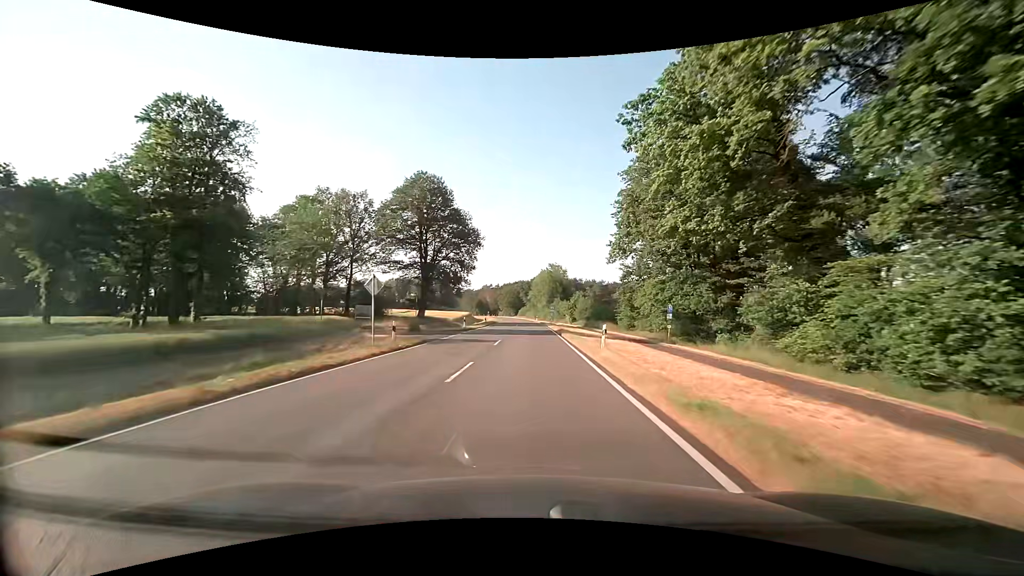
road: secondary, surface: asphalt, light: Day
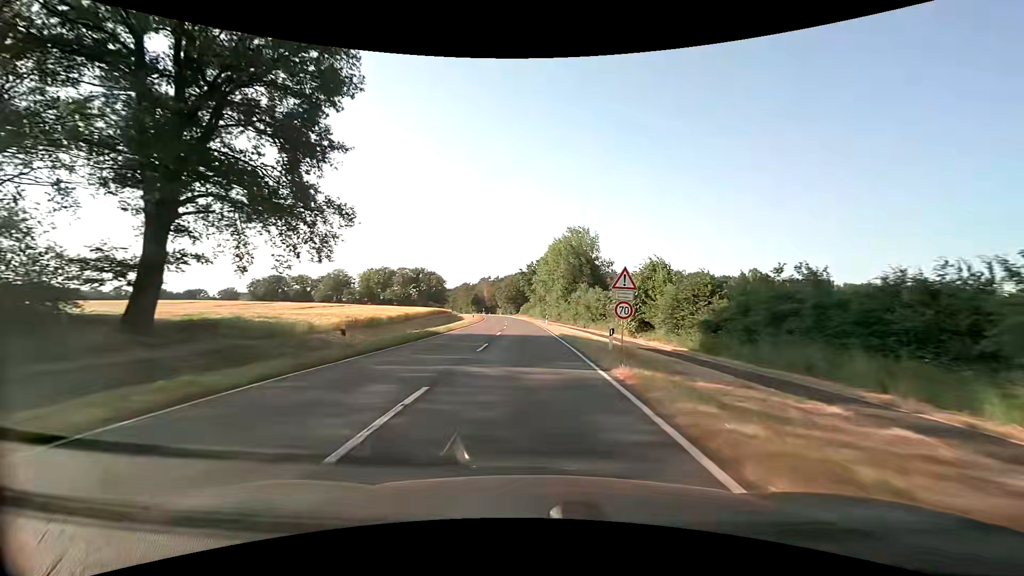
(-0.1, +53.9) m; -1°
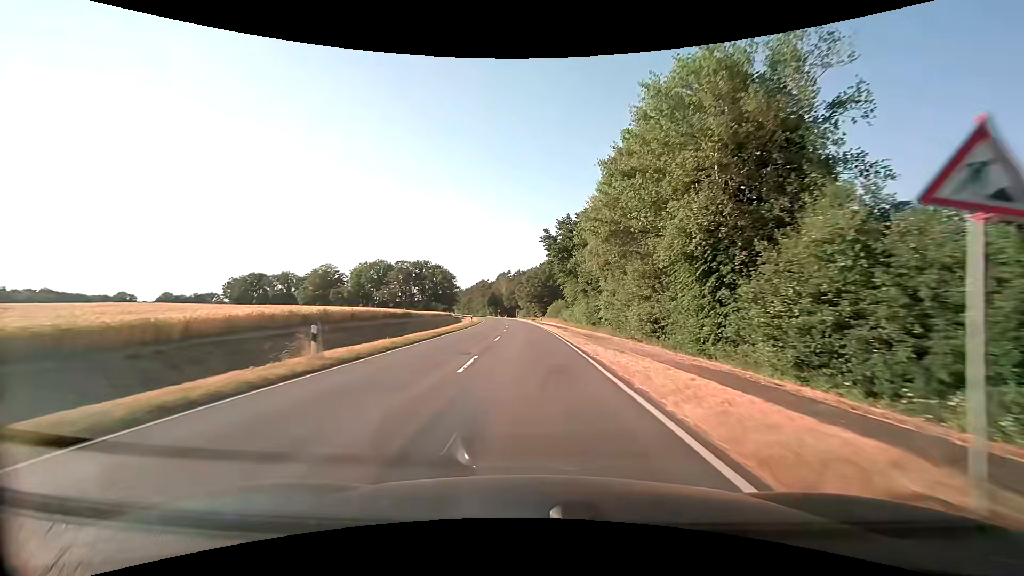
(-0.9, +53.9) m; -3°
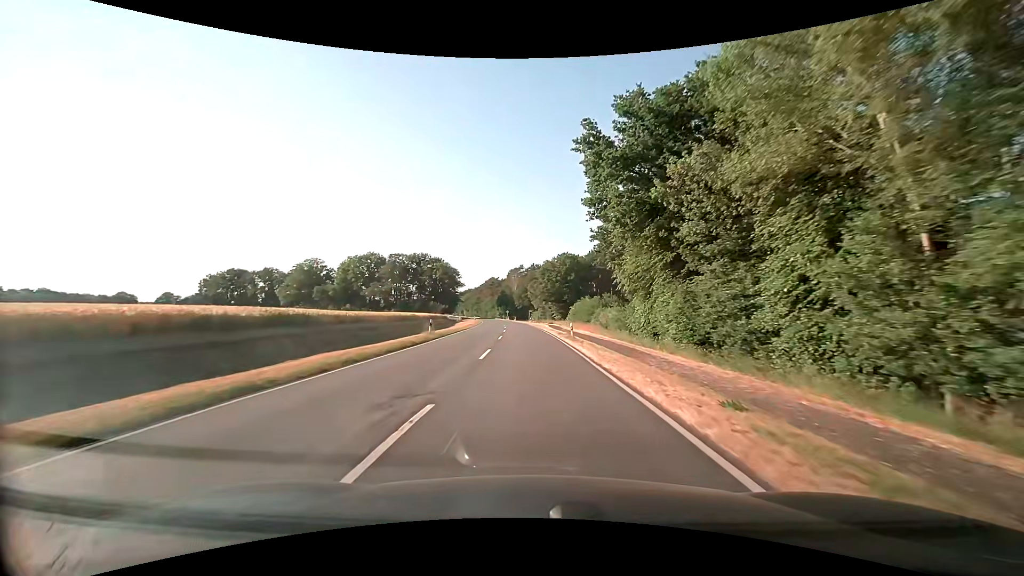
(-0.5, +32.3) m; -2°
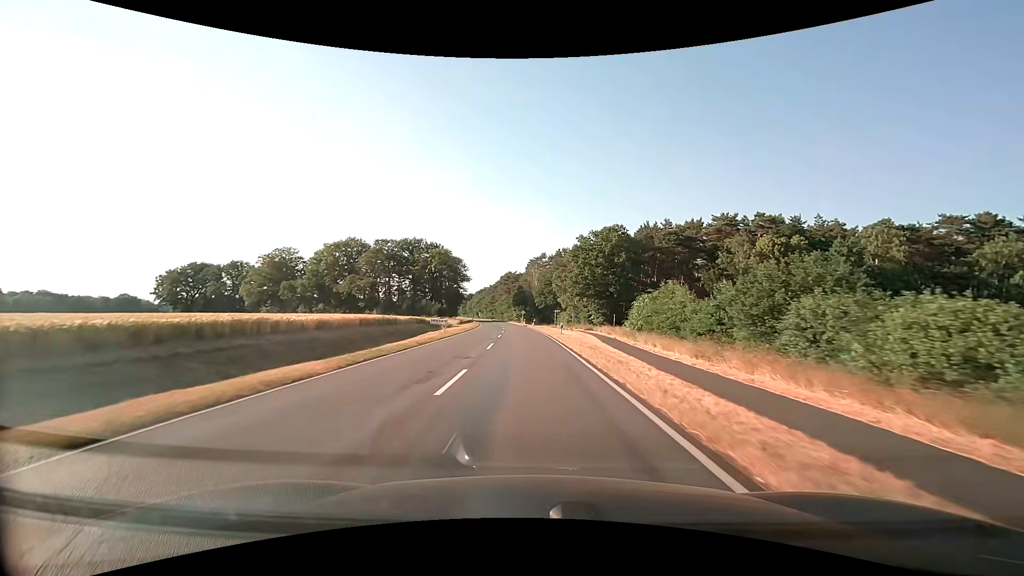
(-0.9, +43.0) m; -3°
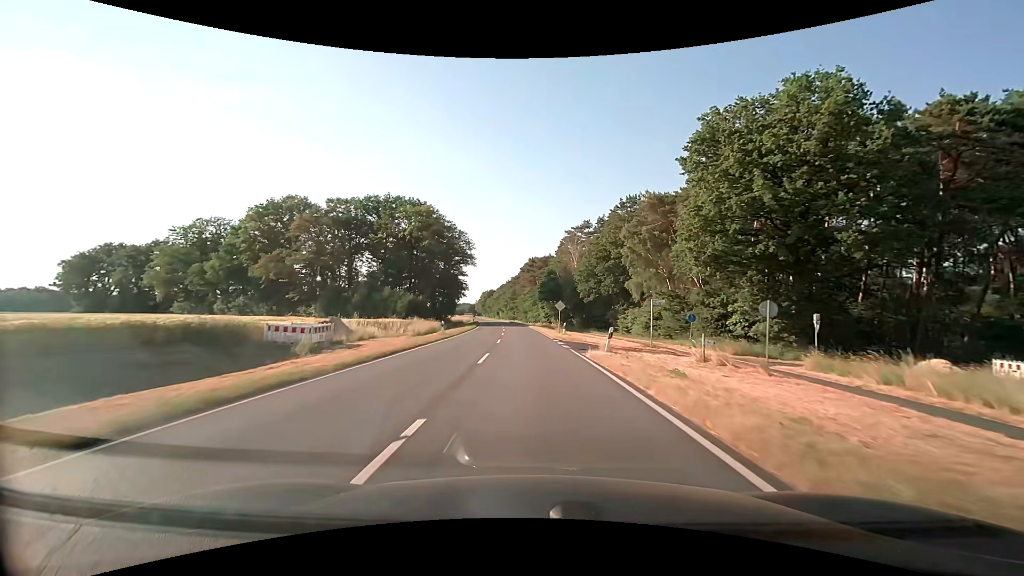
(-1.7, +53.8) m; -3°
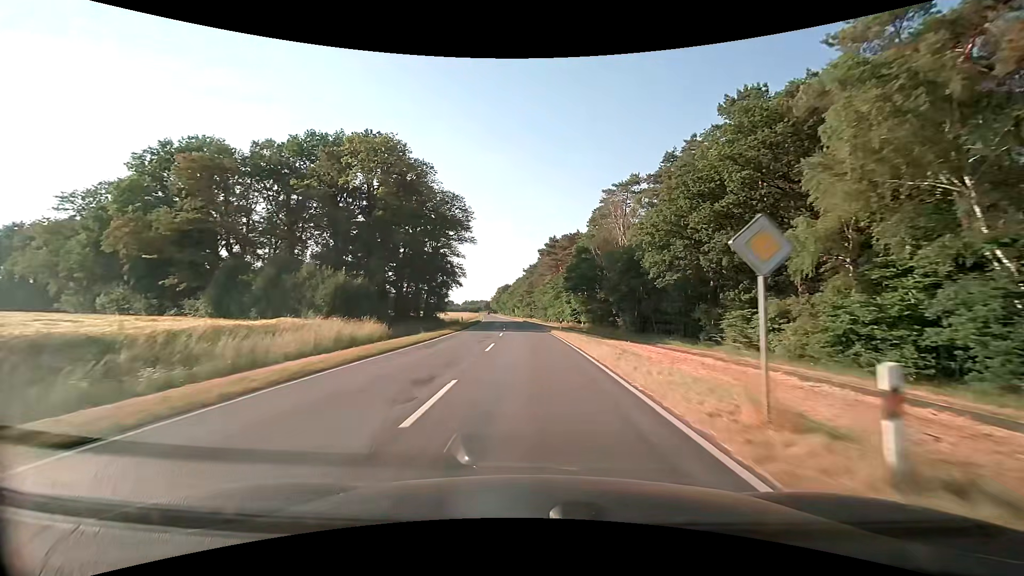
(-0.6, +32.4) m; -2°
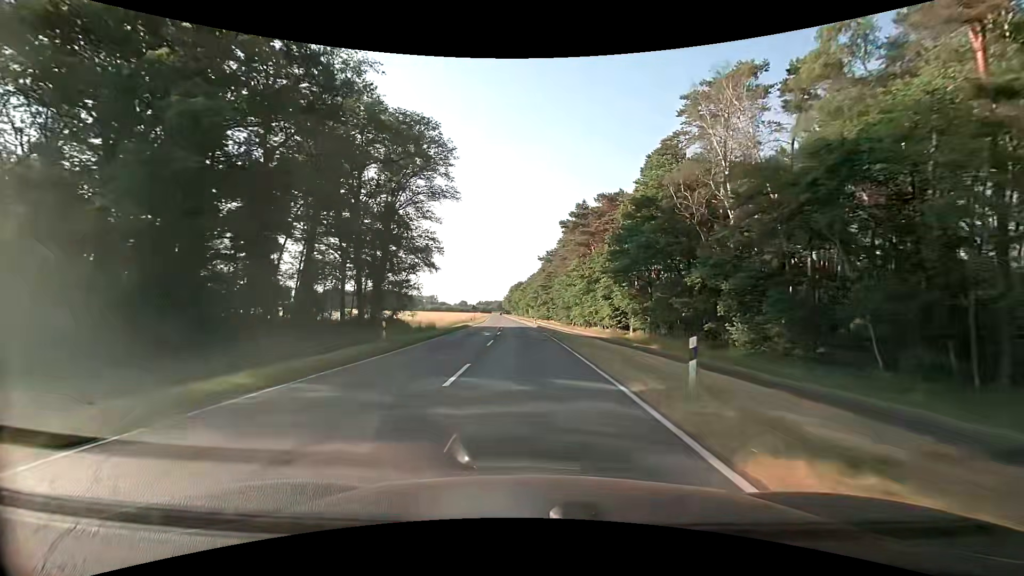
(-0.5, +32.4) m; -2°
(0, +10) (0, +20) (-1, +30) (-1, +40) (-2, +50) (-2, +60) (-3, +70) (-3, +80) (-4, +90) (-5, +100) m
